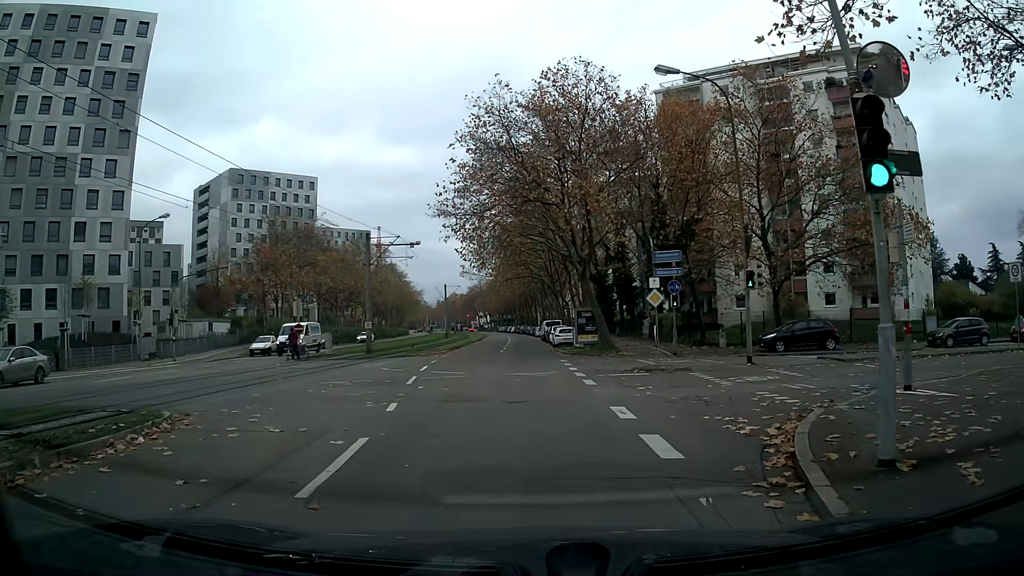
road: tertiary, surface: asphalt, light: Day
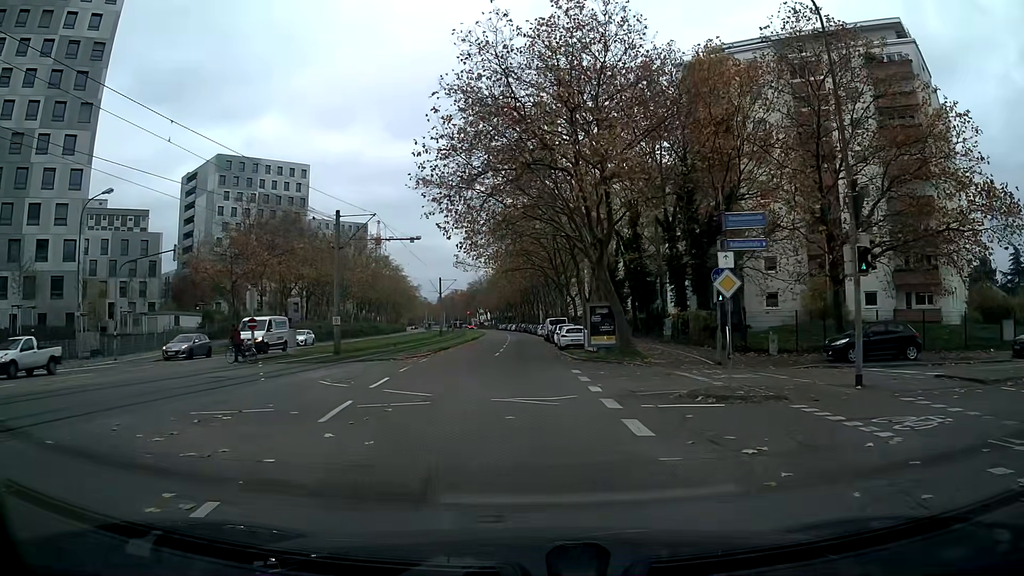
(0.0, +7.7) m; 0°
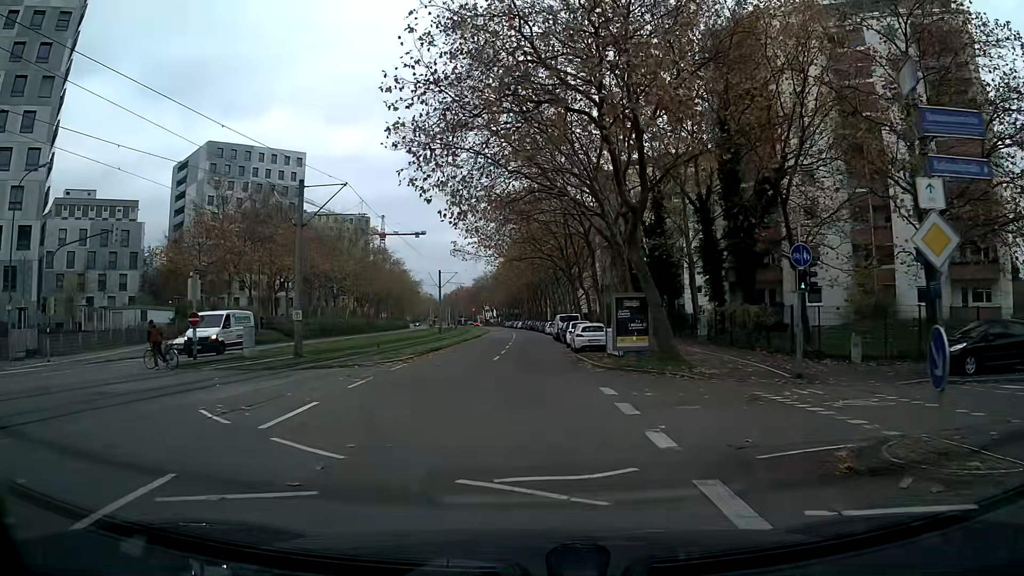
(0.0, +7.2) m; 0°
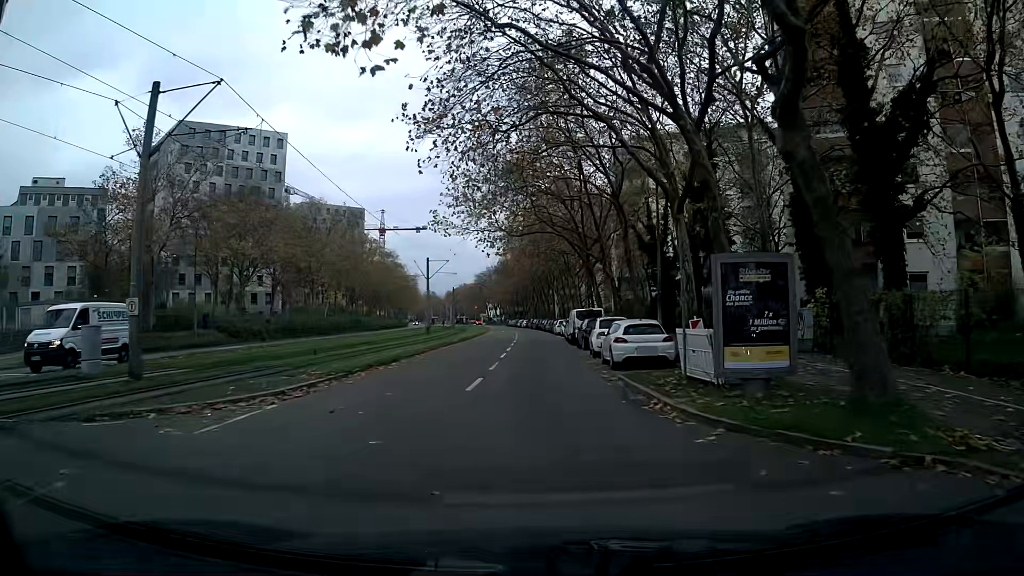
(-0.1, +13.1) m; 0°
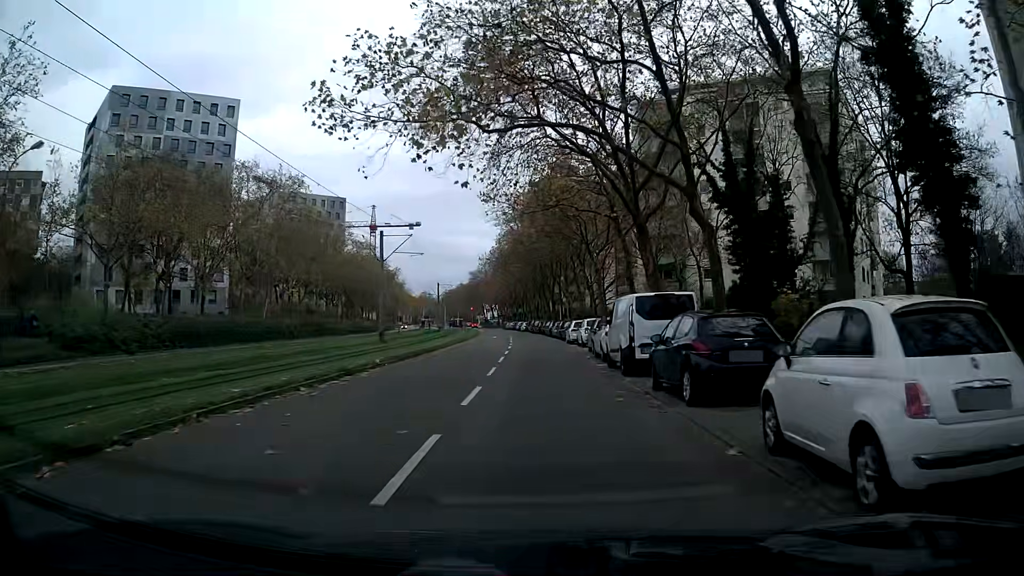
(0.0, +21.0) m; 0°
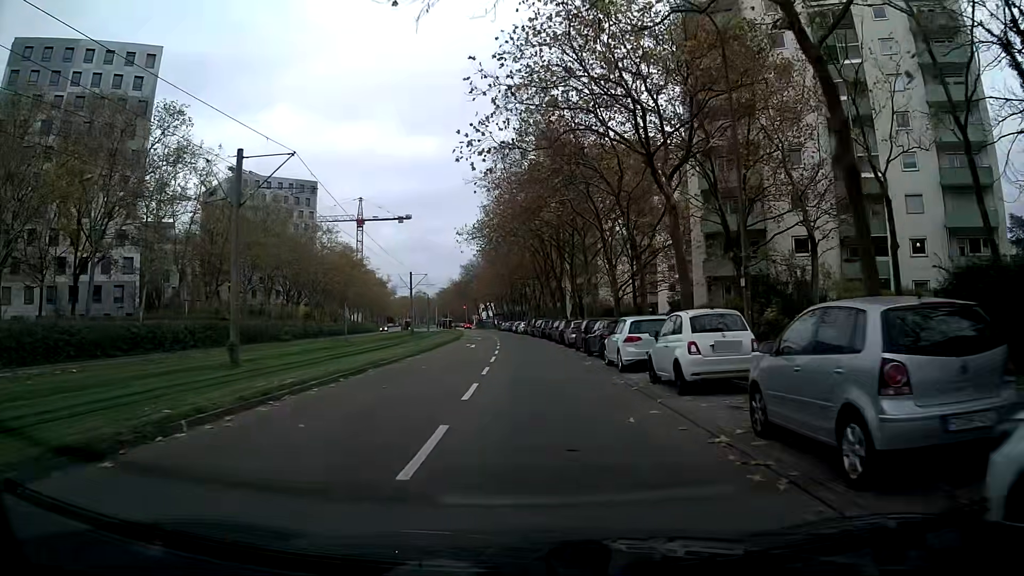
(+0.1, +23.0) m; 0°
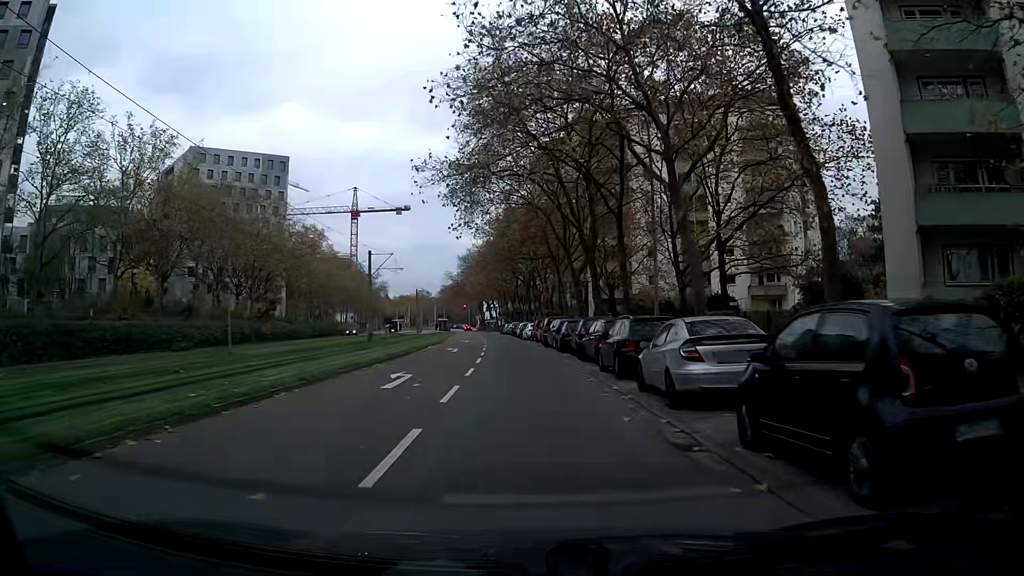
(-0.1, +24.3) m; -1°
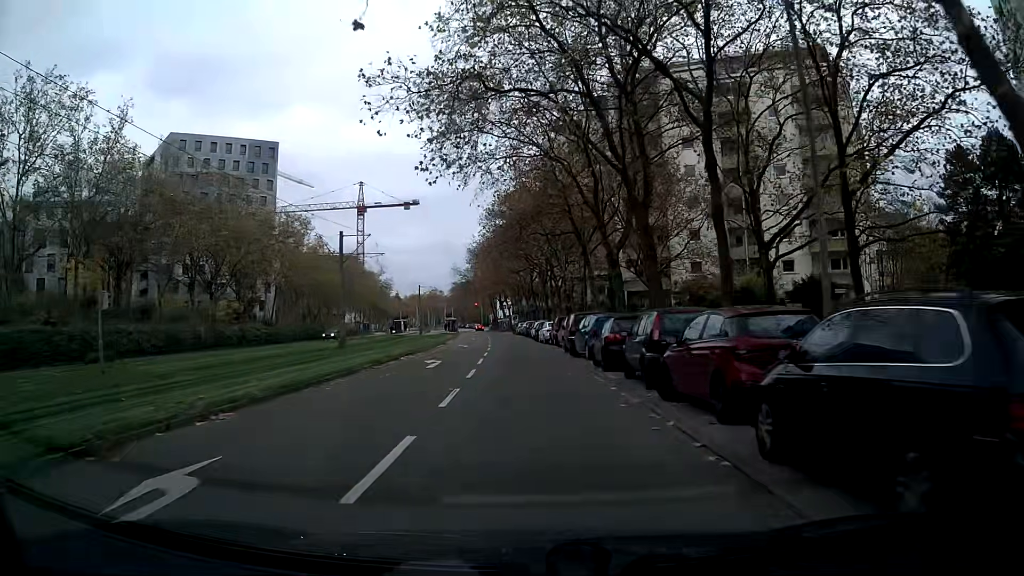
(-0.1, +12.5) m; -1°
(0, +10) (0, +20) (-1, +30) (-1, +40) (-2, +50) (-2, +60) (-3, +70) (-4, +80) (-4, +90) (-6, +100) m
